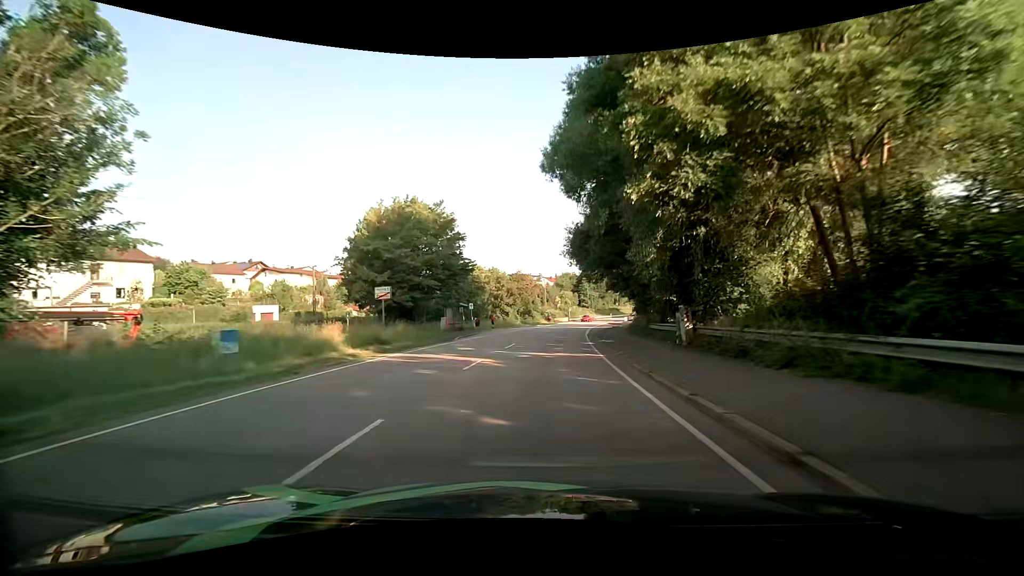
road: primary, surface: asphalt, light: Day
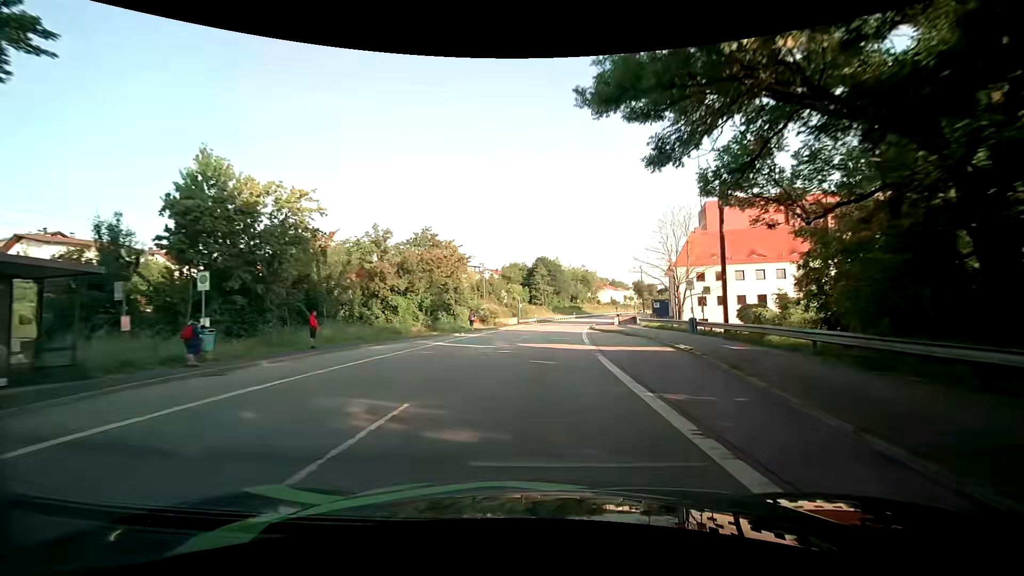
(+2.1, +41.7) m; +6°
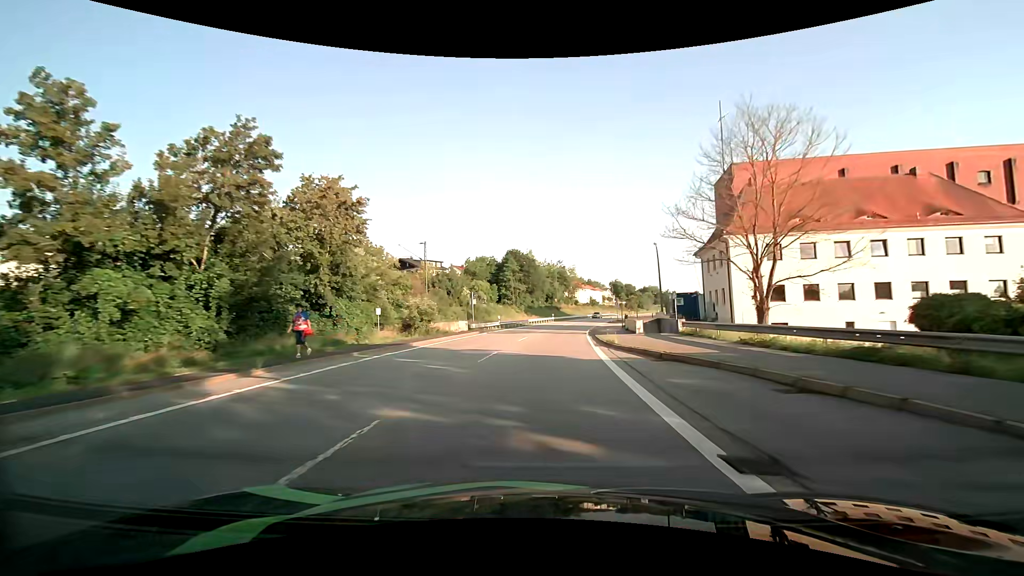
(+0.8, +25.2) m; +4°
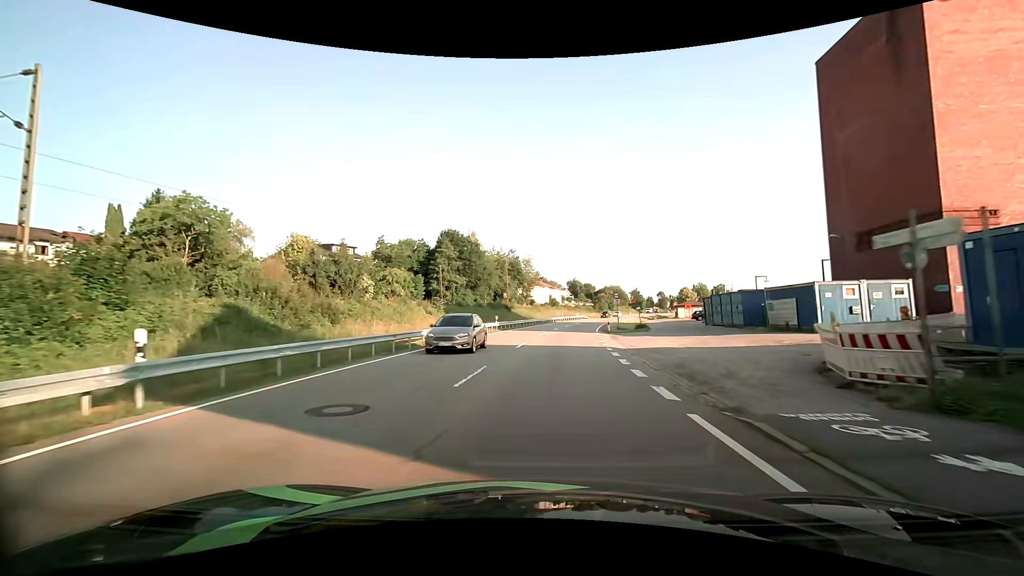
(+1.4, +40.8) m; +4°
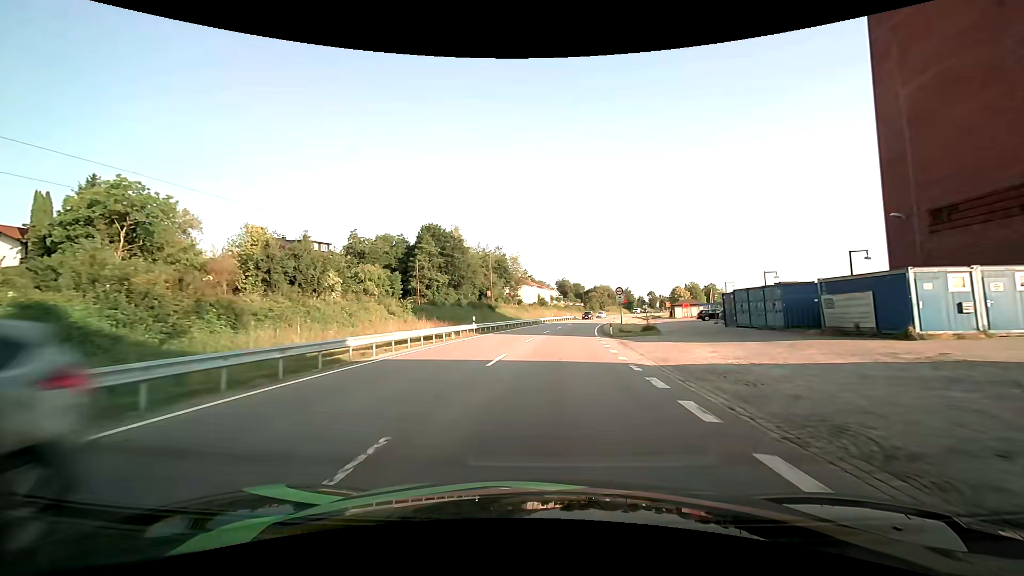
(+0.2, +8.0) m; +2°
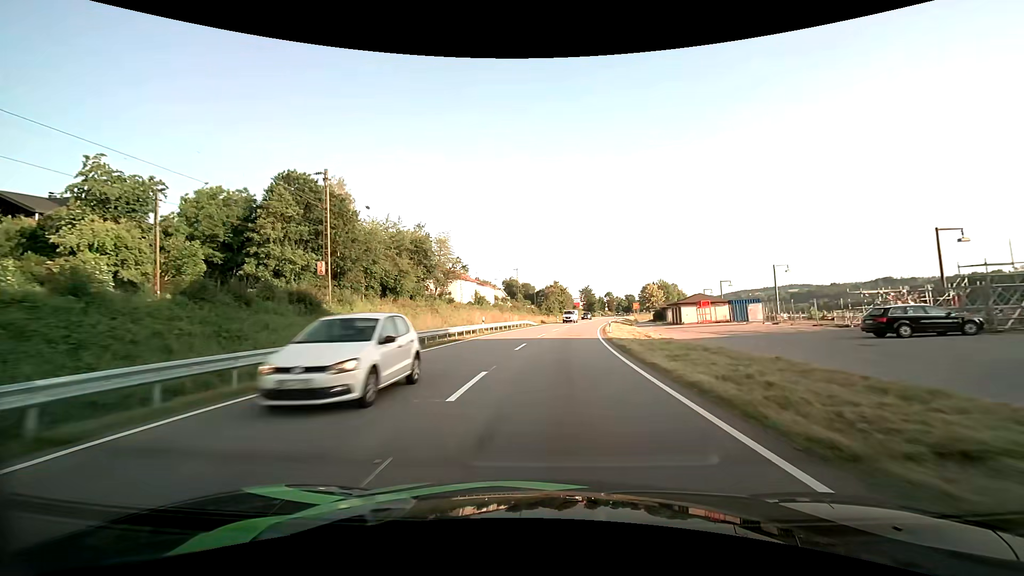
(+2.3, +41.6) m; +6°
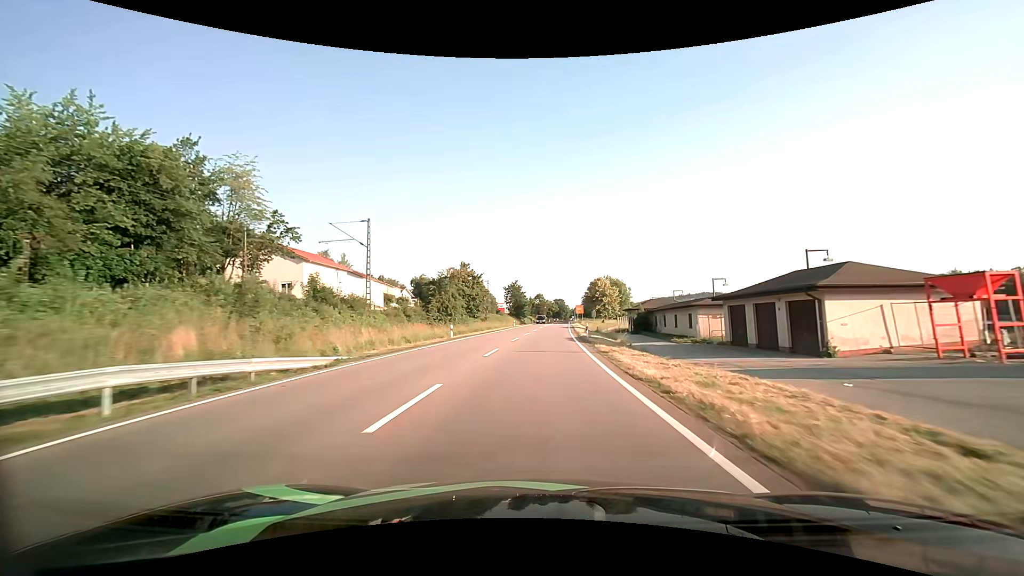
(+3.9, +50.1) m; +9°
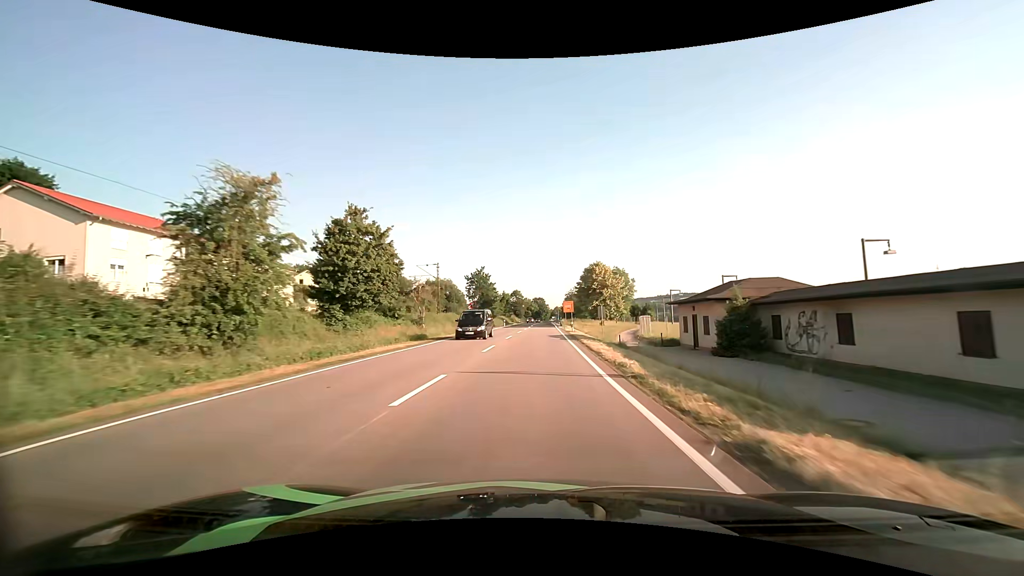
(+0.9, +34.3) m; +3°
(0, +10) (0, +20) (0, +30) (0, +40) (0, +50) (+1, +60) (+1, +70) (+1, +80) (+1, +90) (+1, +100) m
